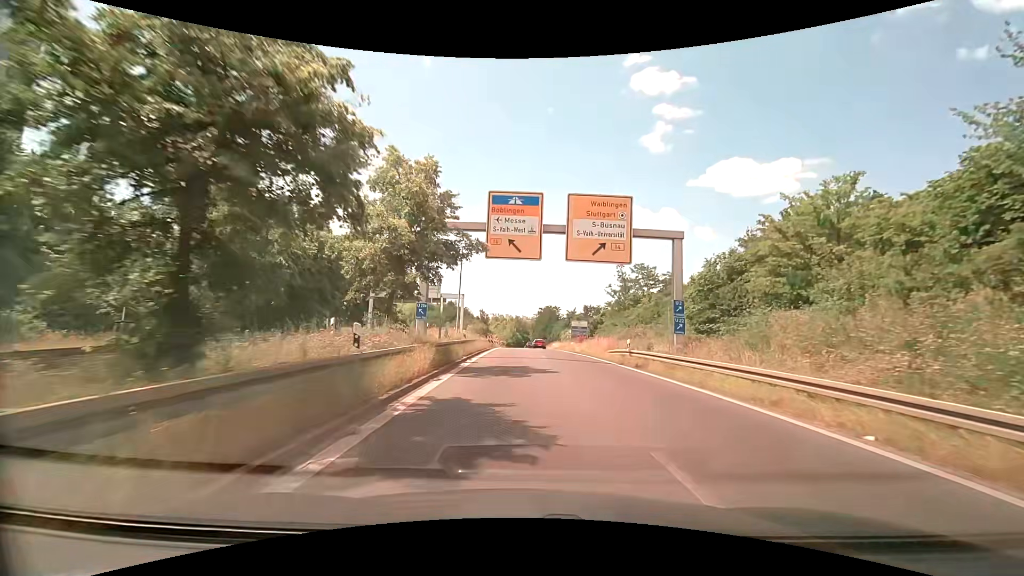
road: trunk_link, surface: asphalt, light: Day
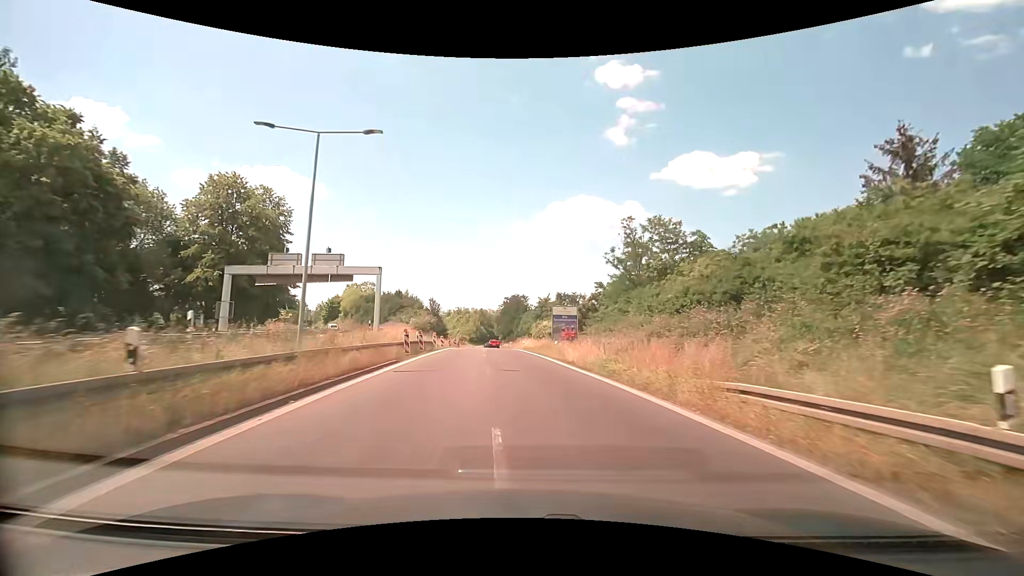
(+1.0, +23.1) m; +5°
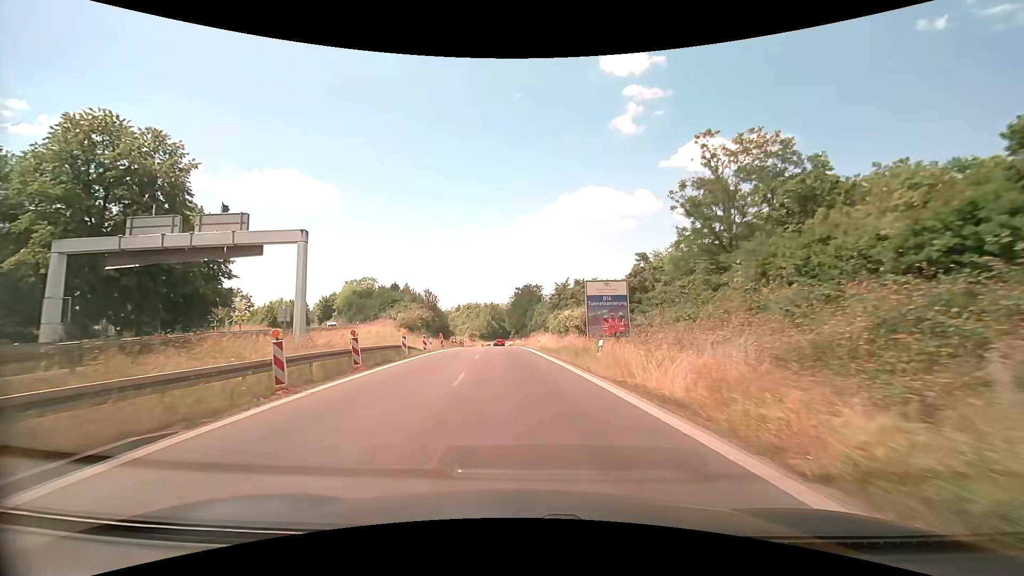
(-0.3, +15.2) m; -2°
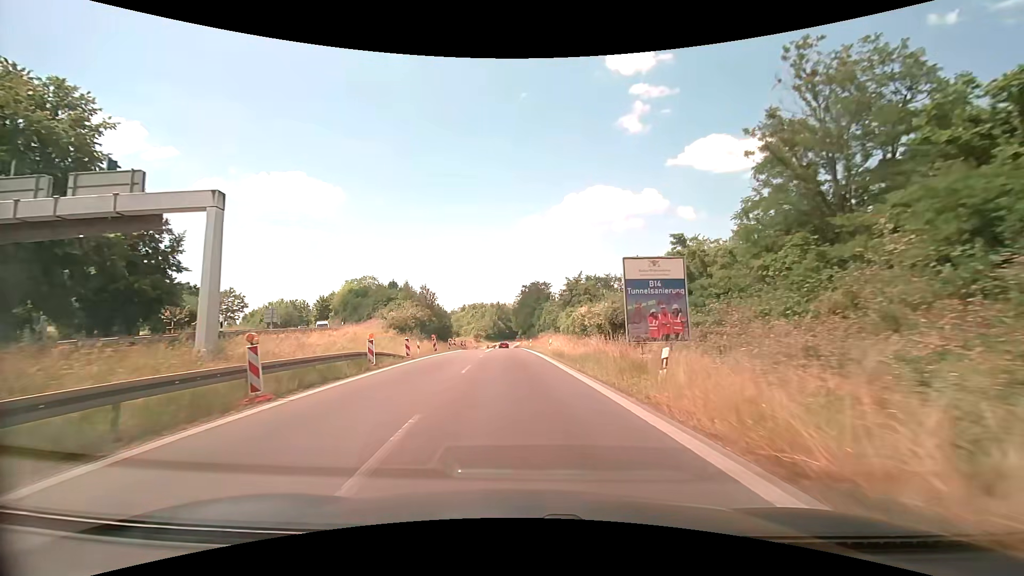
(0.0, +7.6) m; -1°
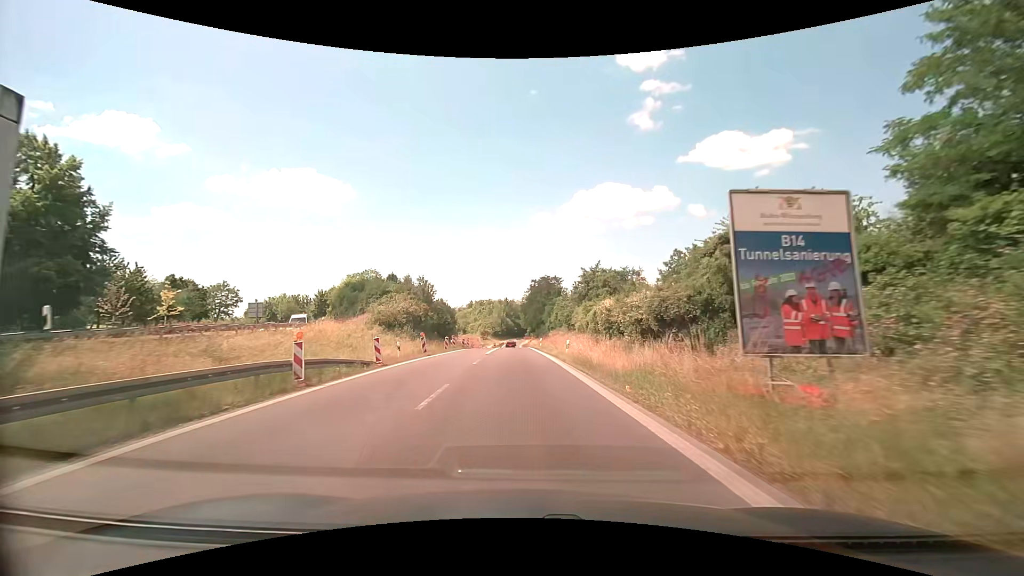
(-0.1, +7.7) m; -1°
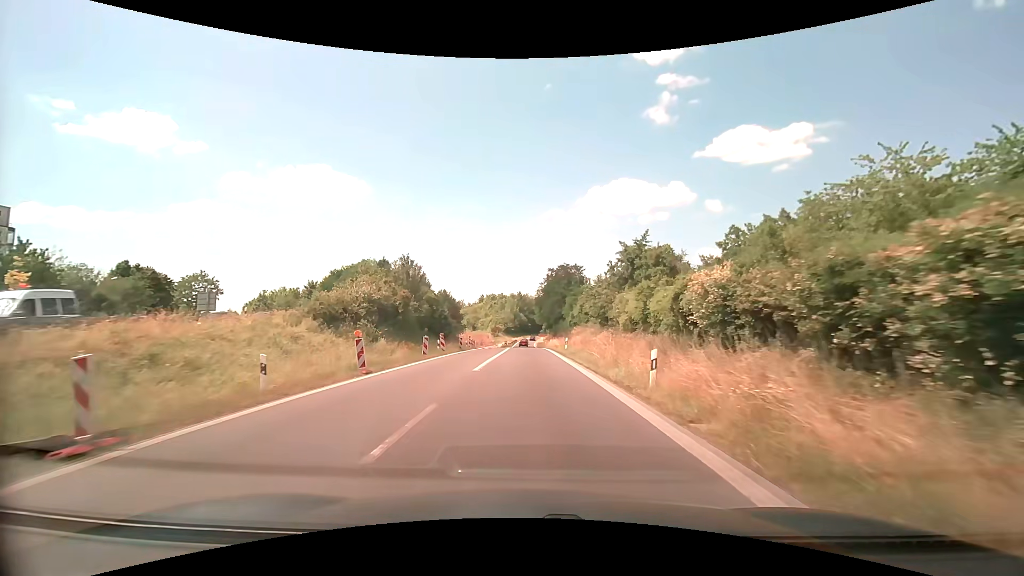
(-0.3, +15.4) m; -1°
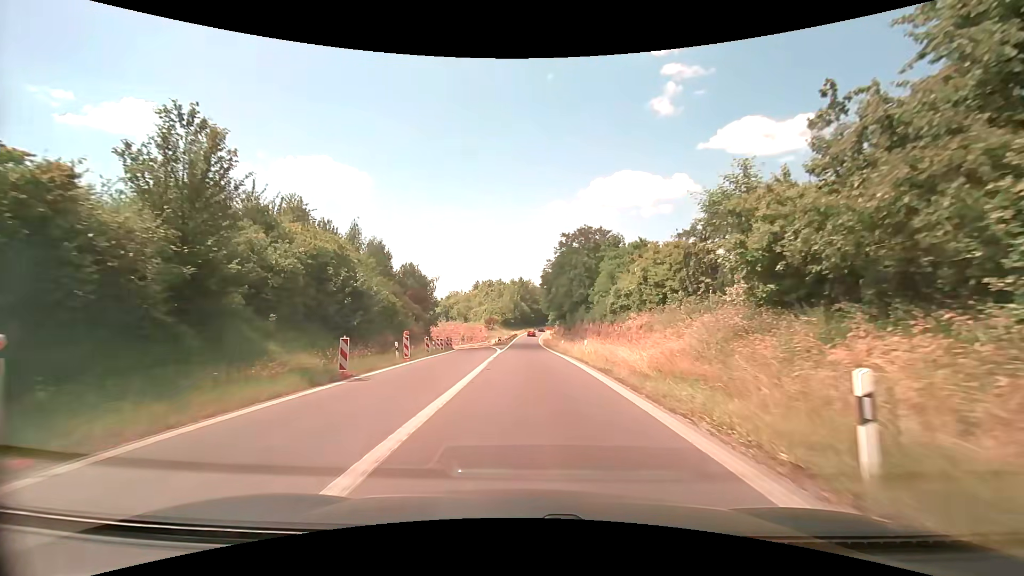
(-0.2, +31.2) m; -1°
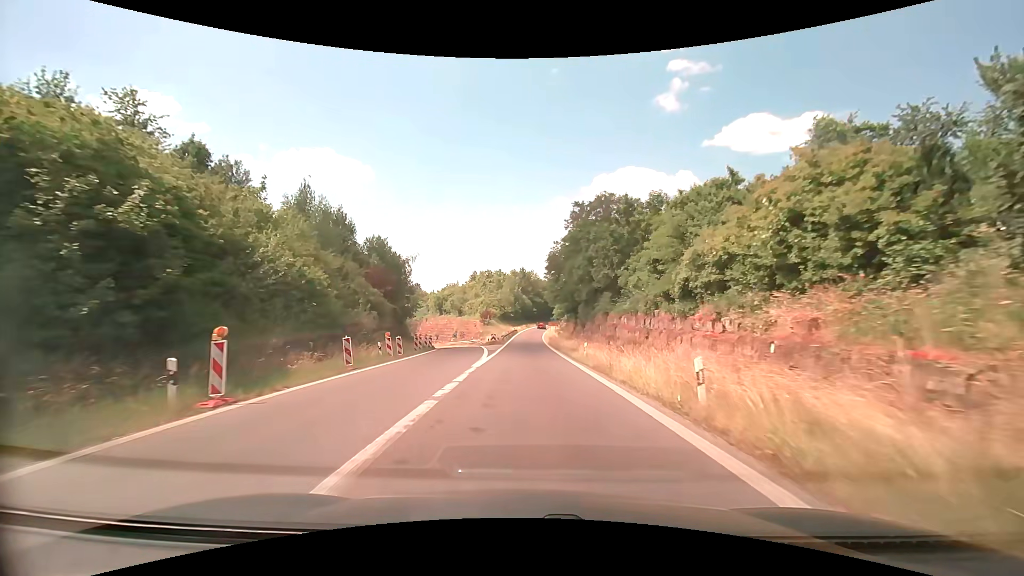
(0.0, +16.2) m; 0°
(0, +10) (0, +20) (0, +30) (0, +40) (0, +50) (0, +60) (0, +70) (0, +80) (0, +90) (+1, +100) m
